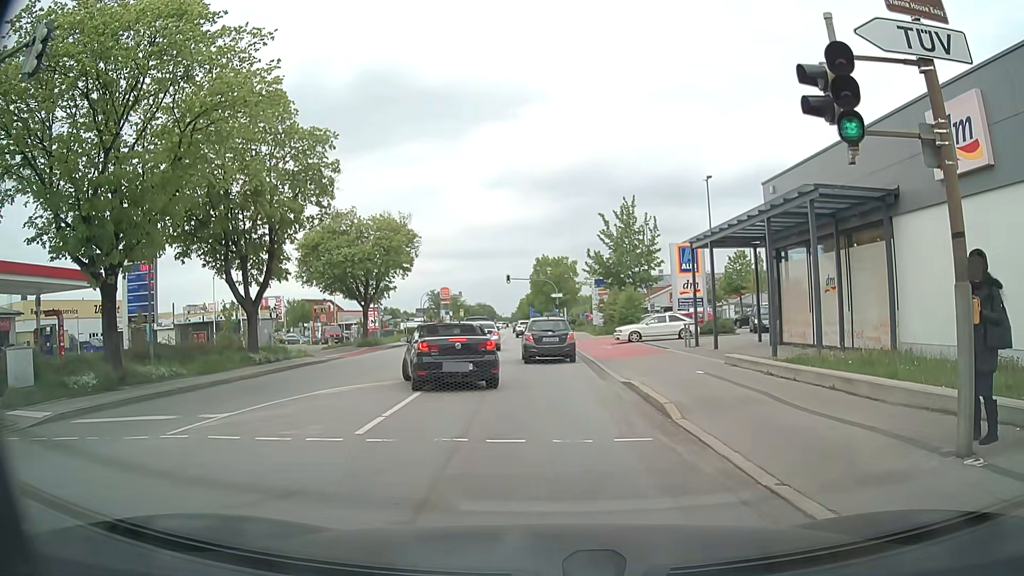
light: Day
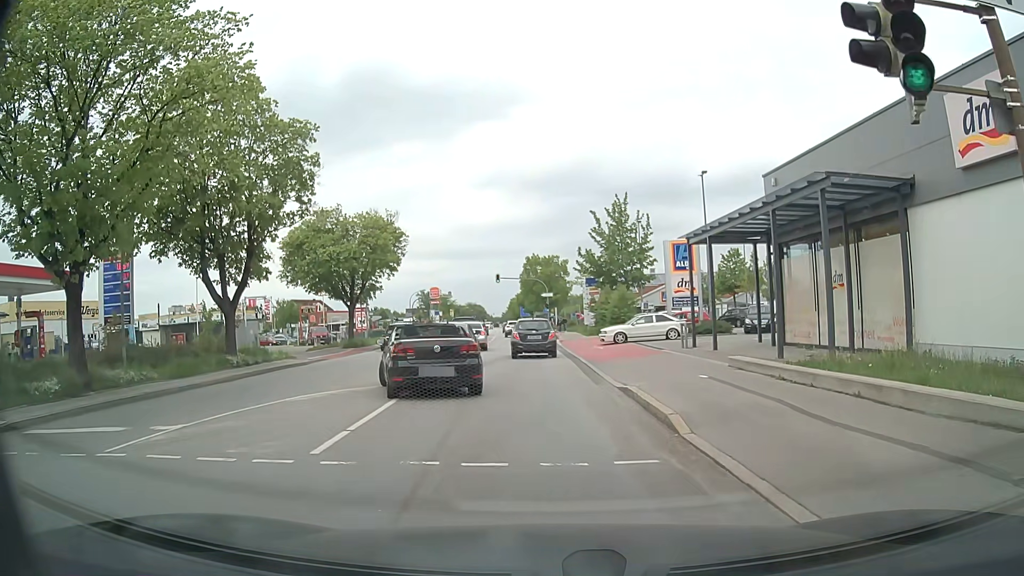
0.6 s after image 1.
(0.0, +1.4) m; +1°
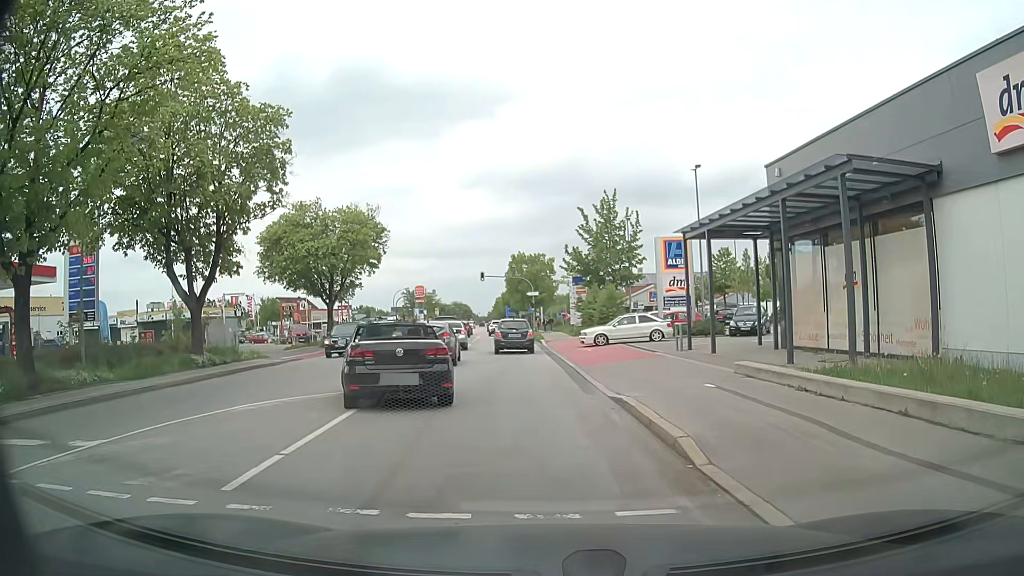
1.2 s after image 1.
(0.0, +1.9) m; +1°
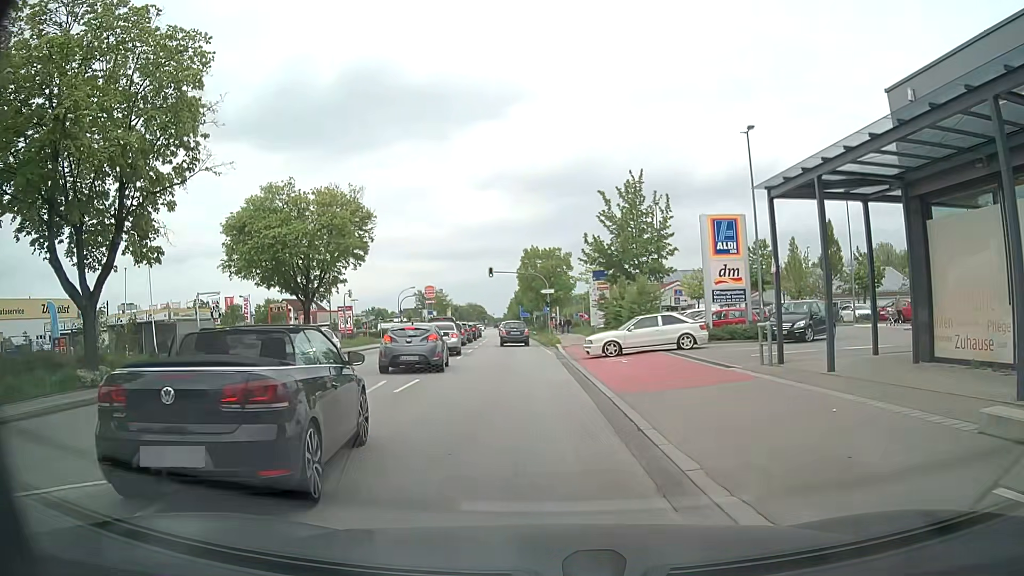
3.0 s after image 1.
(+0.1, +8.1) m; 0°
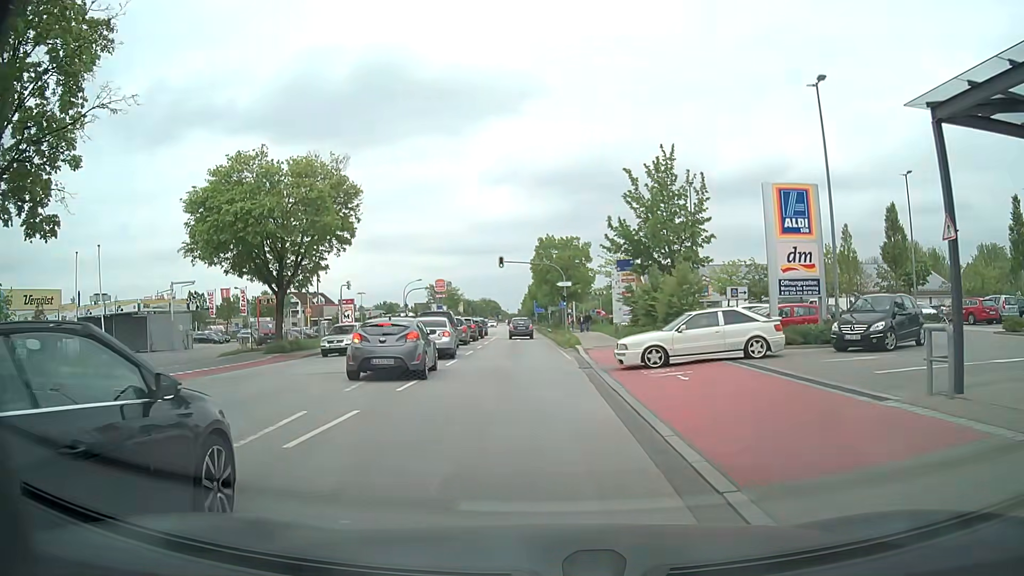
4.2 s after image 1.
(-0.2, +6.7) m; -2°
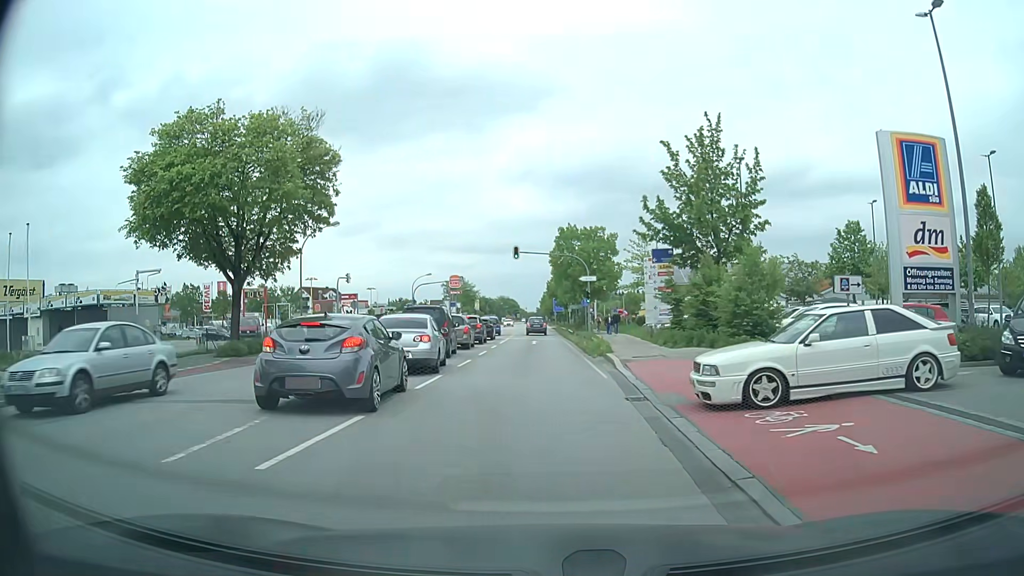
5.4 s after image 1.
(-0.1, +7.4) m; -1°
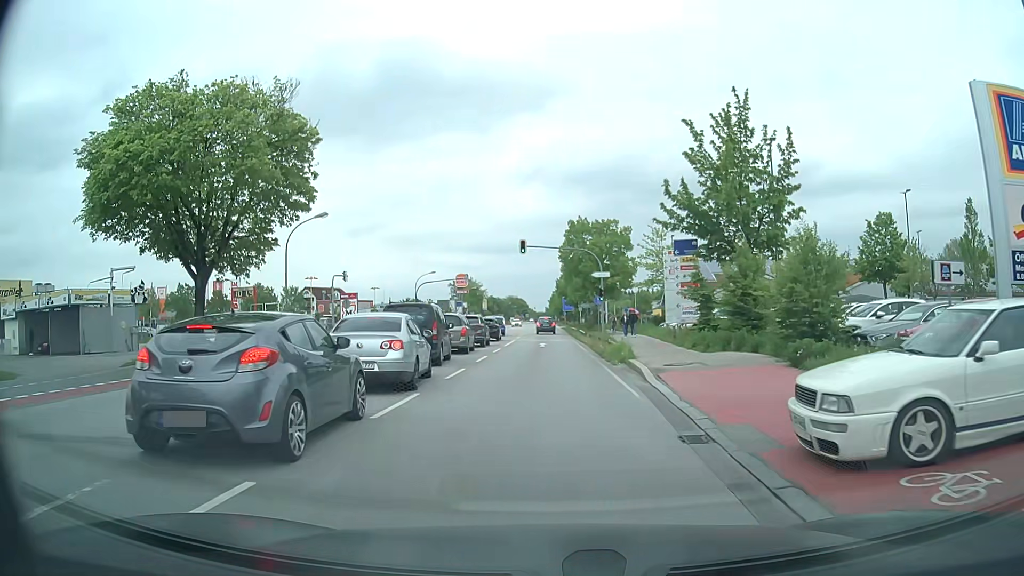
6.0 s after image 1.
(0.0, +4.1) m; -1°
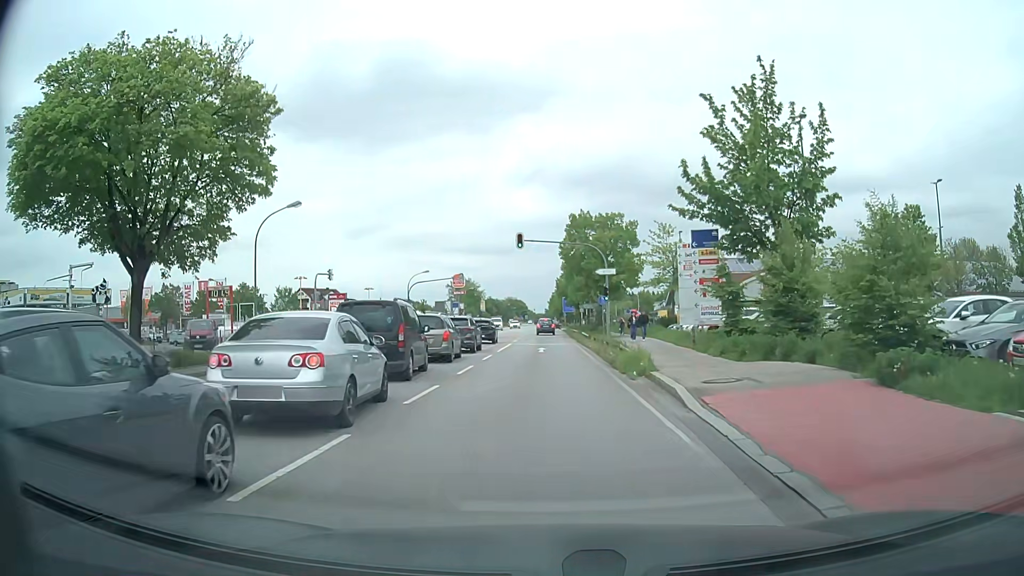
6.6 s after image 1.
(0.0, +4.4) m; 0°
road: secondary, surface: asphalt
(0, +10) (0, +20) (0, +30) (0, +40) (0, +50) (0, +60) (0, +70) (0, +80) (0, +90) (0, +100) m
